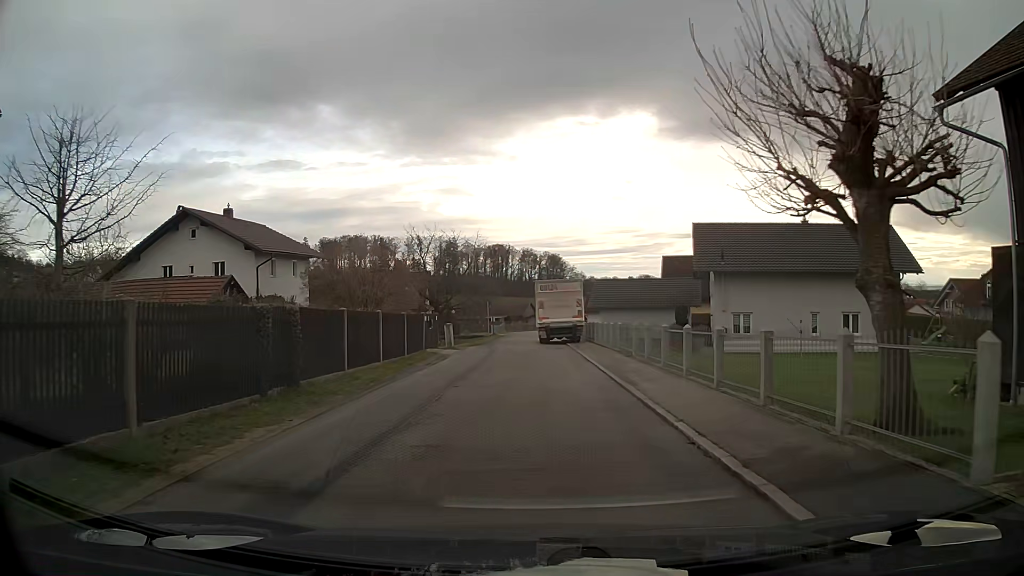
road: residential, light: Day
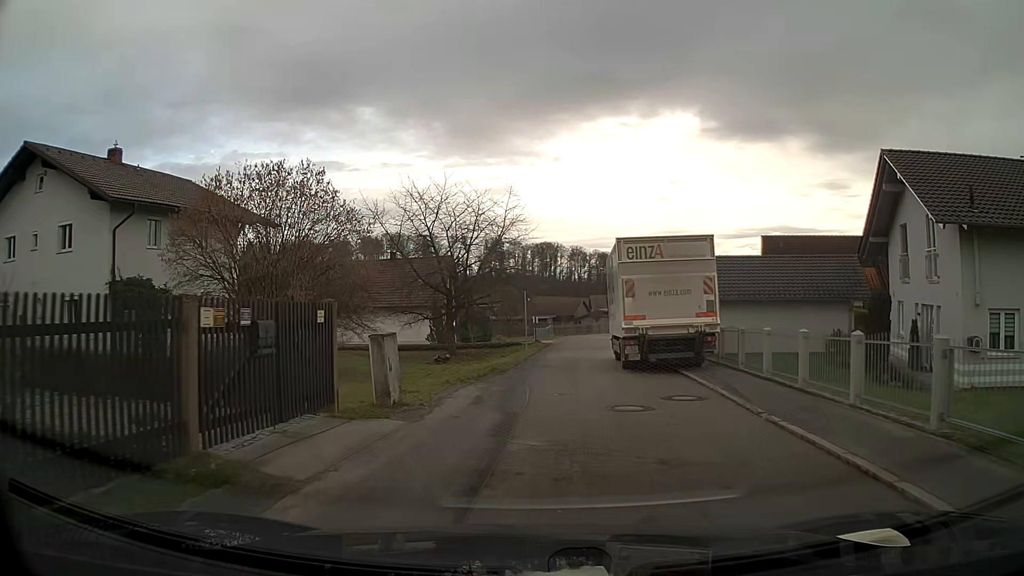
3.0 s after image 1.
(-0.8, +19.6) m; -4°
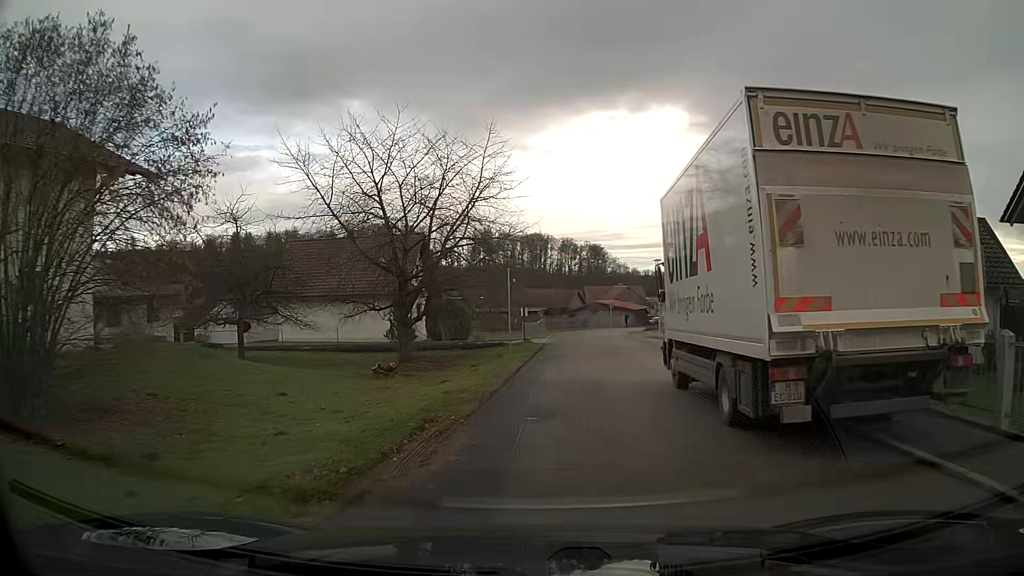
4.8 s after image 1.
(0.0, +11.2) m; +1°
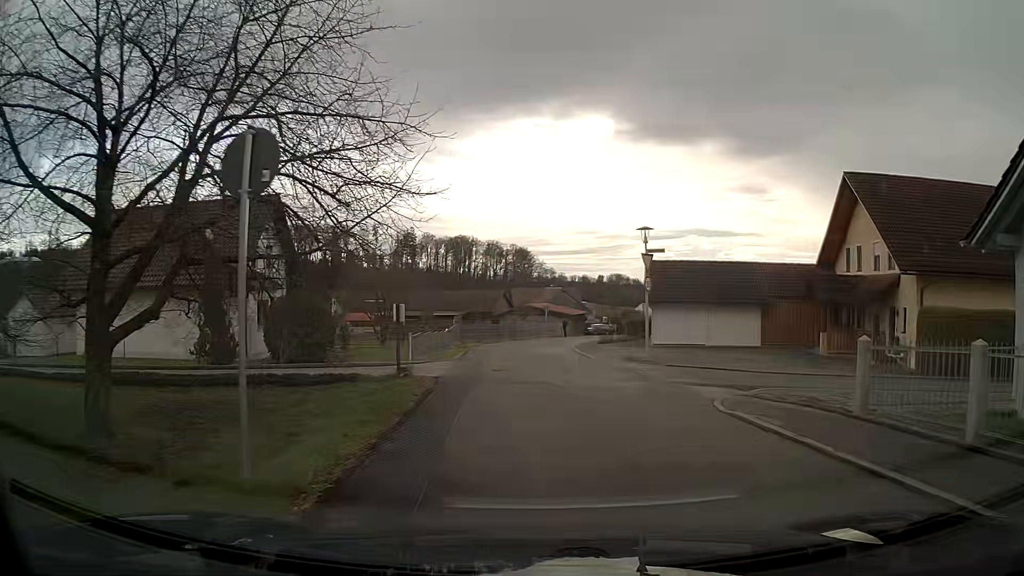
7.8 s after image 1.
(+0.8, +16.7) m; +7°
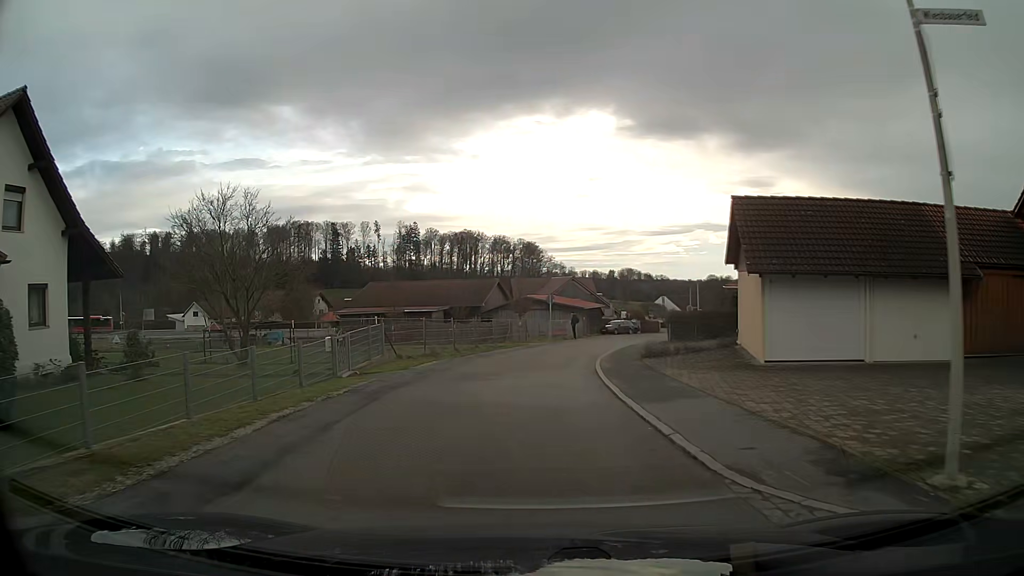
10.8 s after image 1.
(+0.3, +18.8) m; -2°
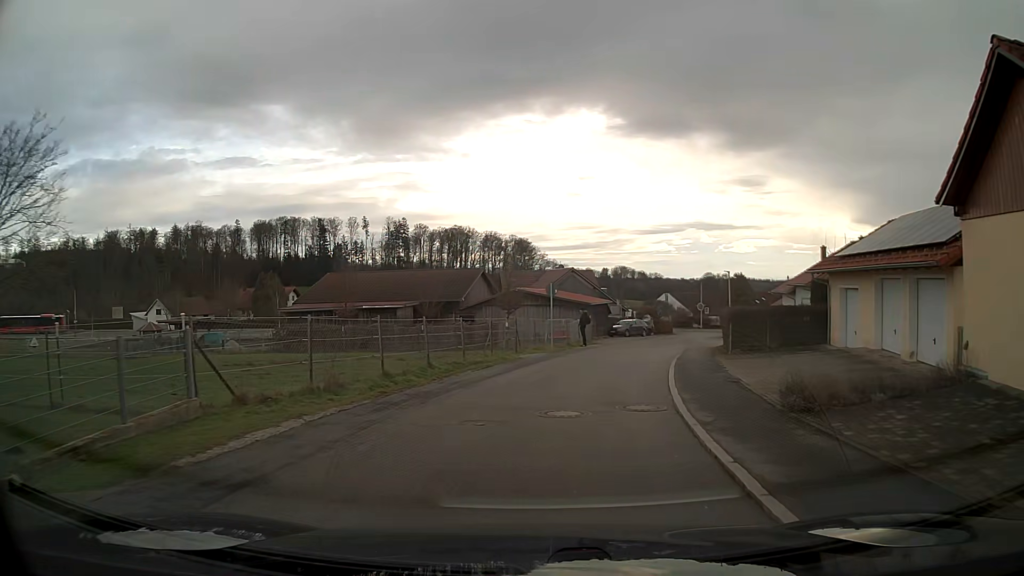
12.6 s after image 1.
(0.0, +12.8) m; +2°
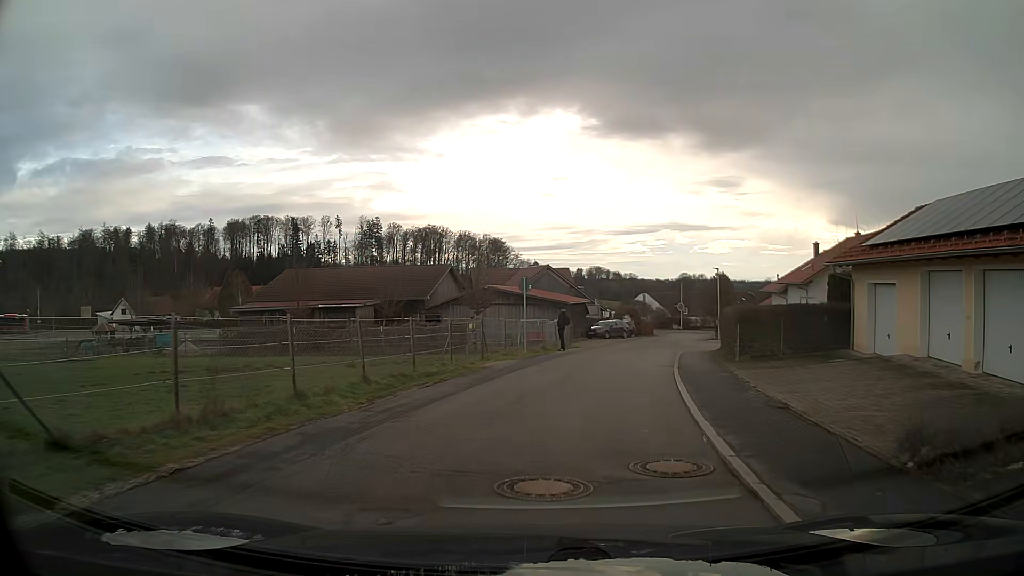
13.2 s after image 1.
(+0.1, +4.2) m; +2°
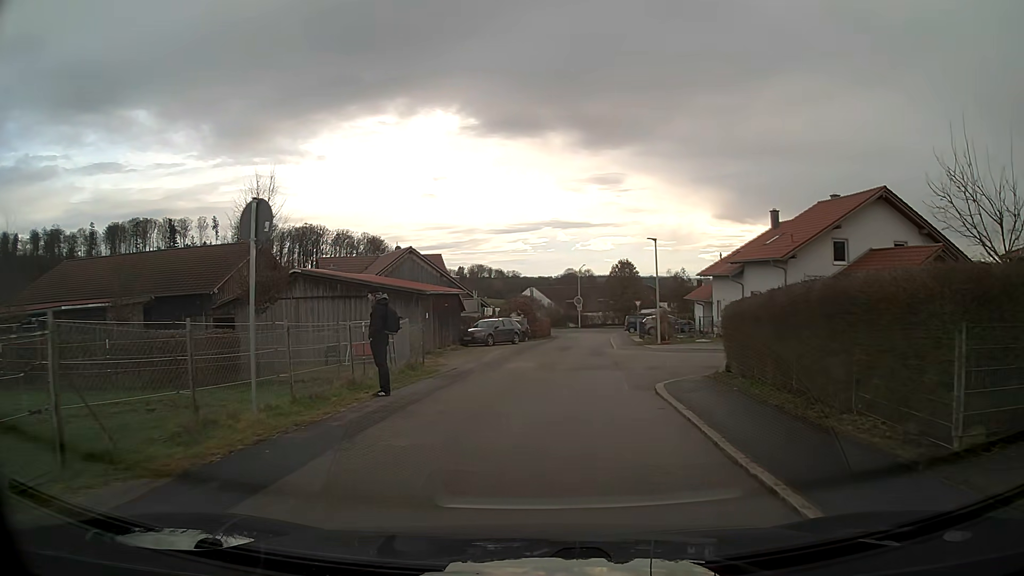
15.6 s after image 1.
(+1.4, +16.3) m; +10°
(0, +10) (+1, +20) (+2, +30) (+3, +40) (+4, +50) (+5, +60) (+6, +70) (+2, +79) (-8, +80) (-17, +78) m
